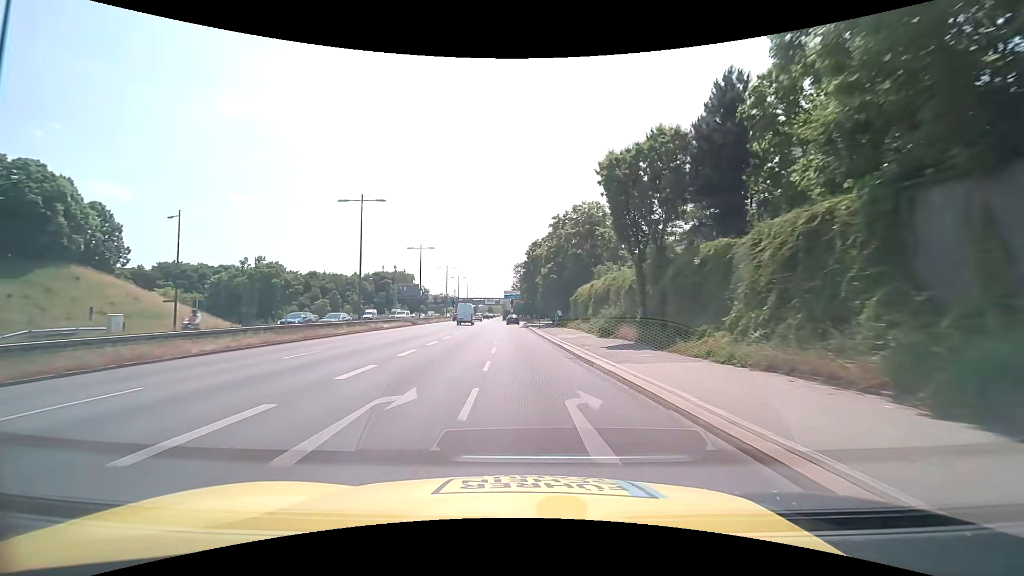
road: trunk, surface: asphalt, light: Day
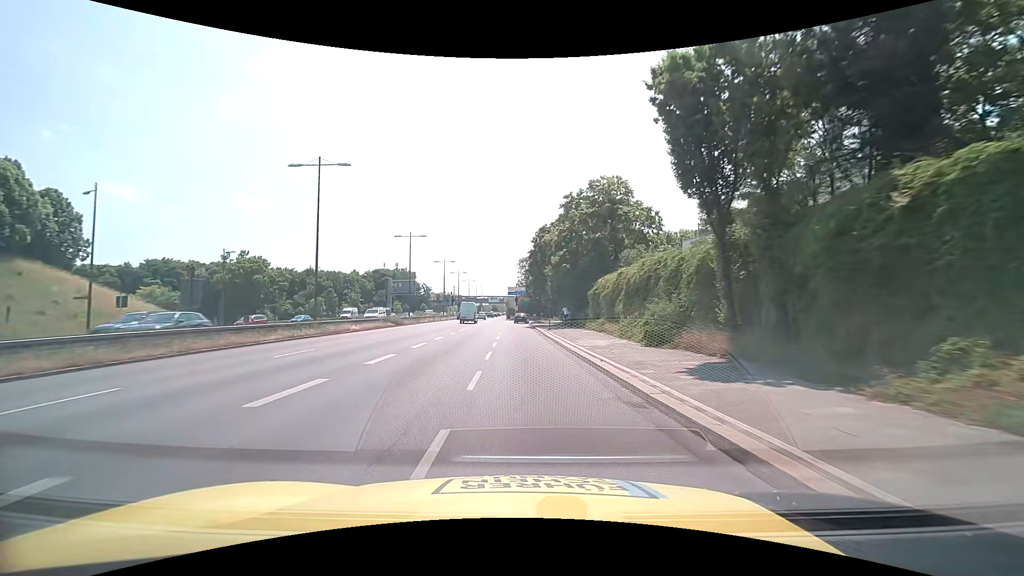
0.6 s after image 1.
(-0.1, +9.5) m; -1°
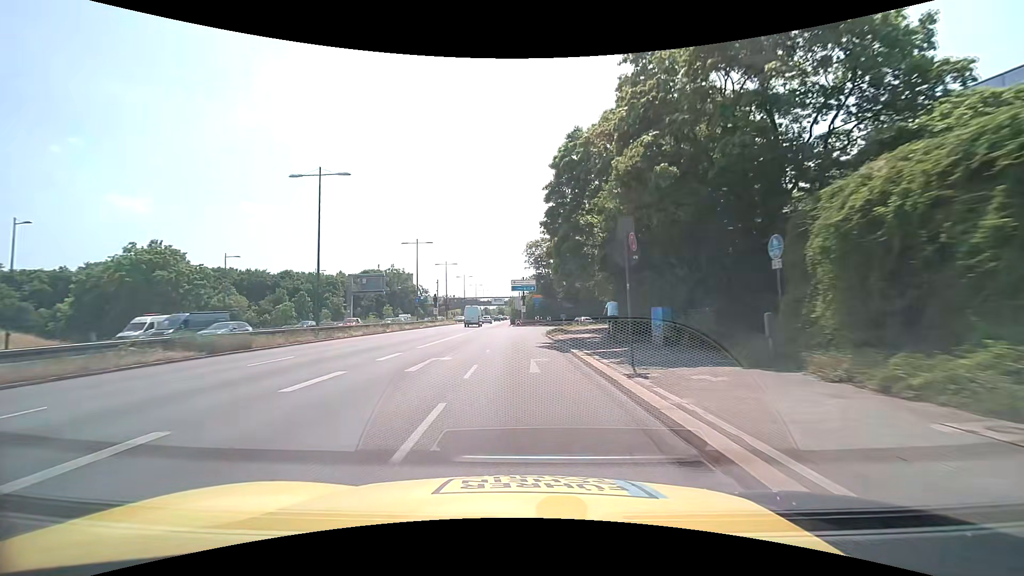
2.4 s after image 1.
(-0.2, +28.4) m; -1°
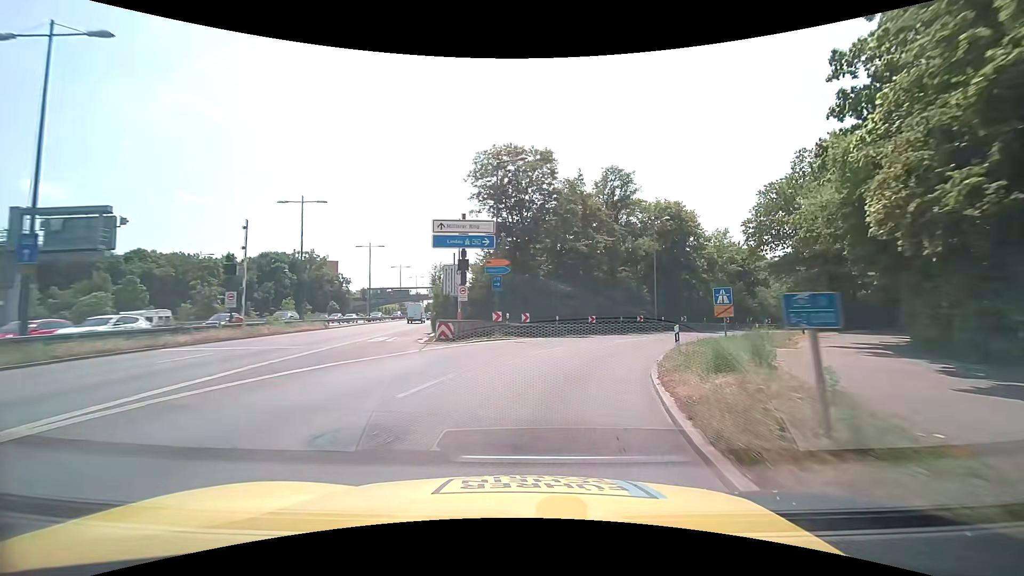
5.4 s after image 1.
(+0.3, +44.2) m; +5°
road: motorway_link
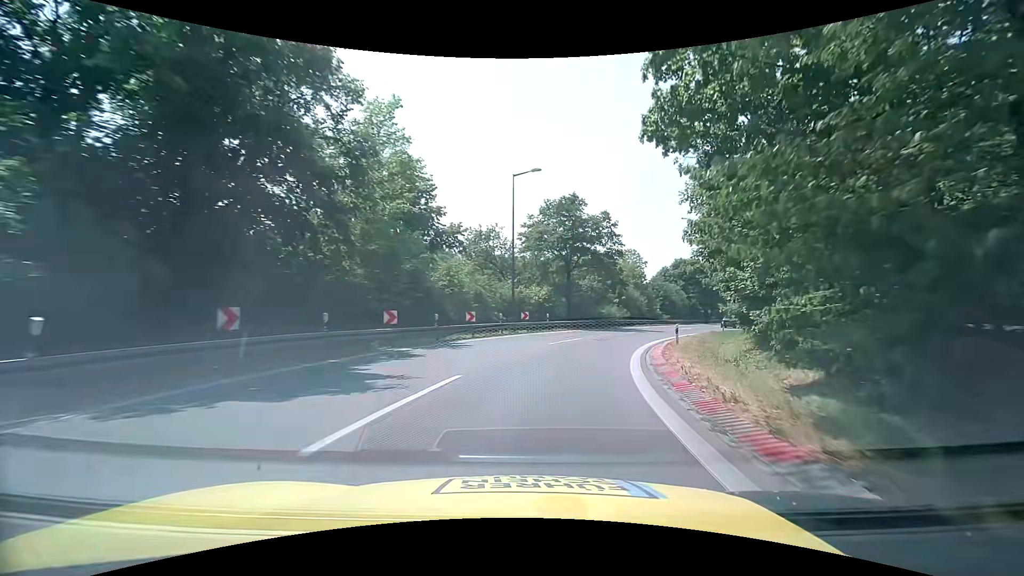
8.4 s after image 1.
(+13.2, +37.7) m; +39°
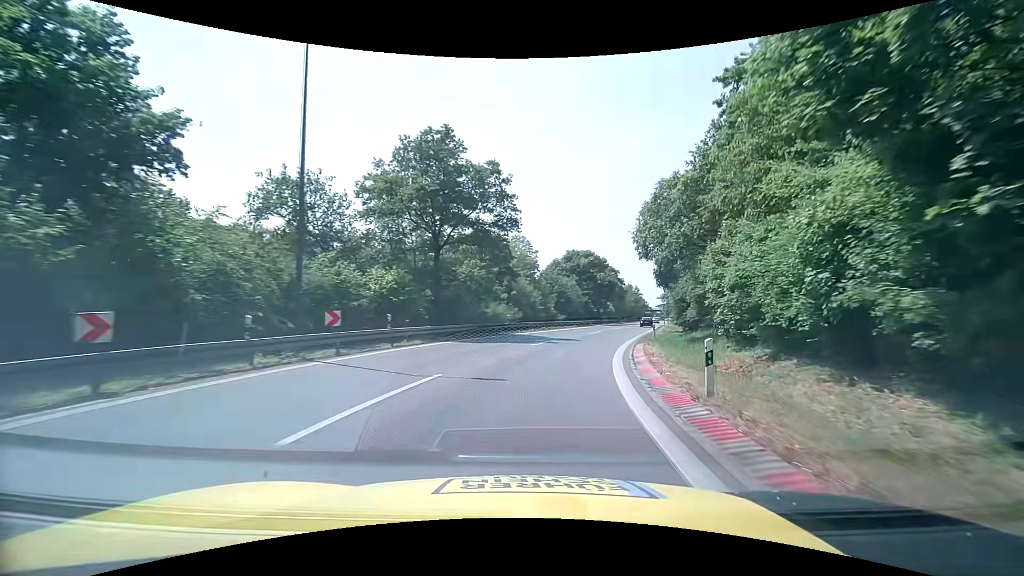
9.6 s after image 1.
(+2.1, +17.1) m; +14°
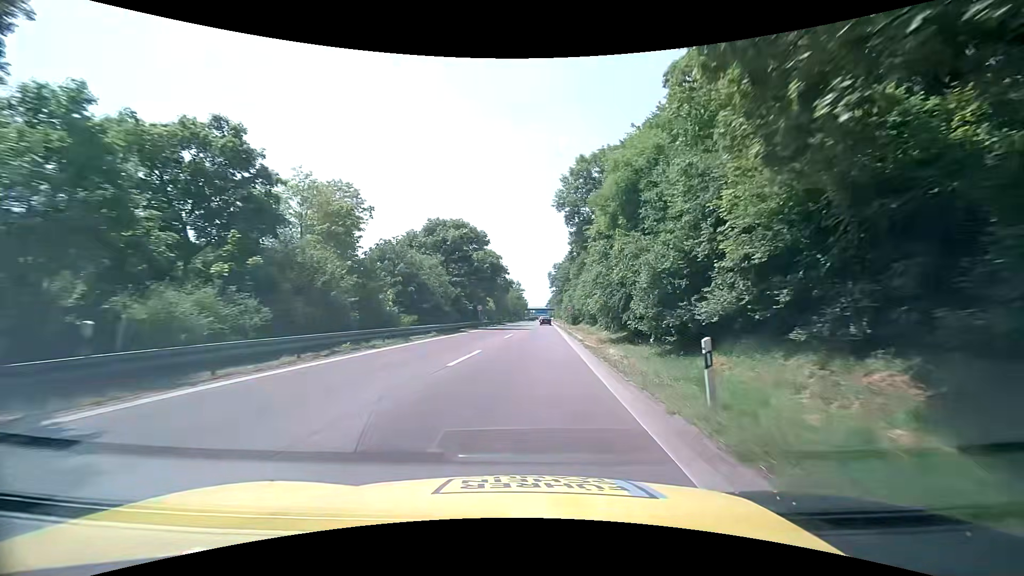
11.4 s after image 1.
(+3.9, +26.9) m; +14°
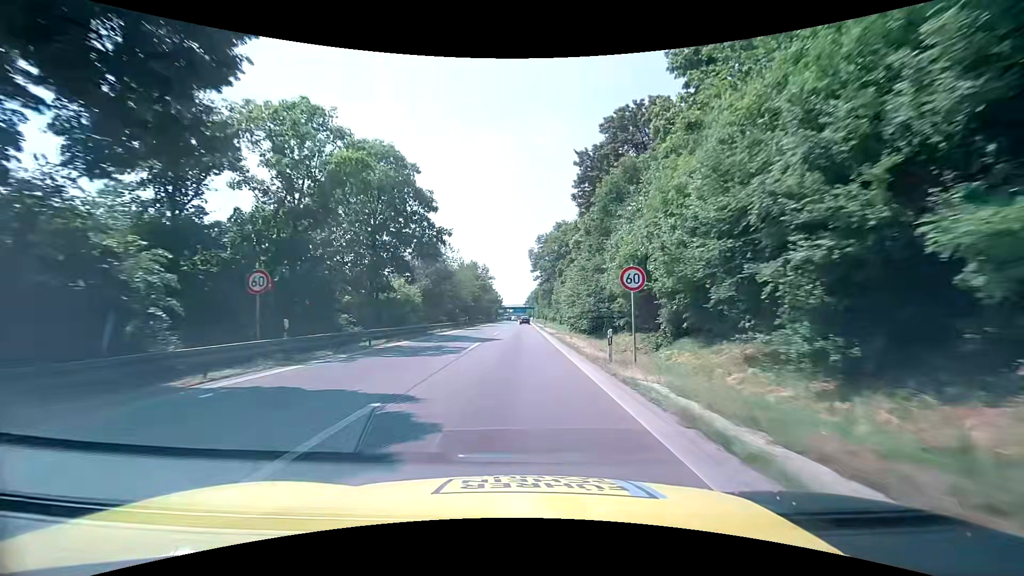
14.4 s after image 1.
(+2.1, +48.0) m; +3°
(0, +10) (0, +20) (0, +30) (0, +40) (0, +50) (0, +60) (0, +70) (0, +80) (0, +90) (0, +100) m
